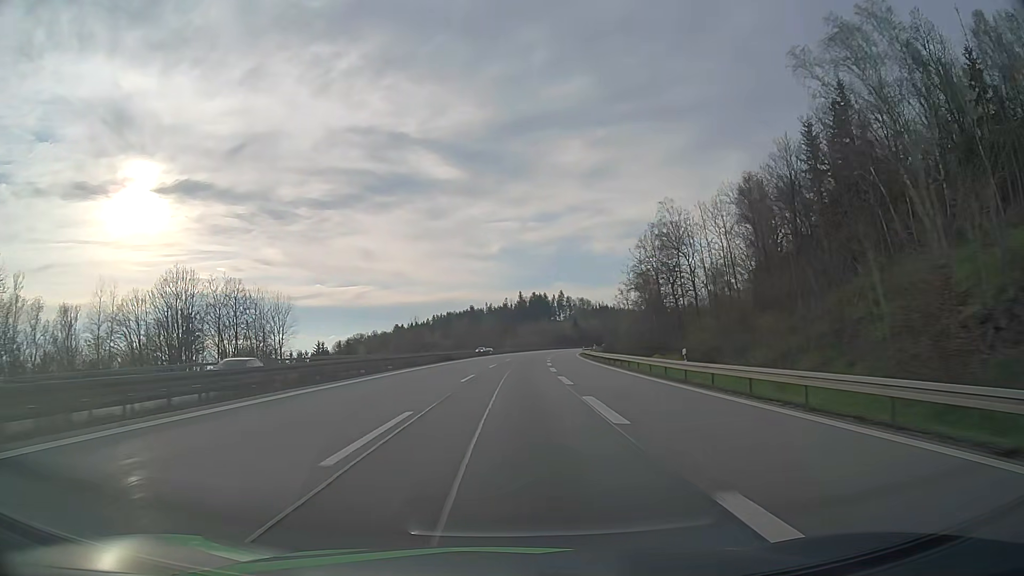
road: motorway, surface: asphalt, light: Day
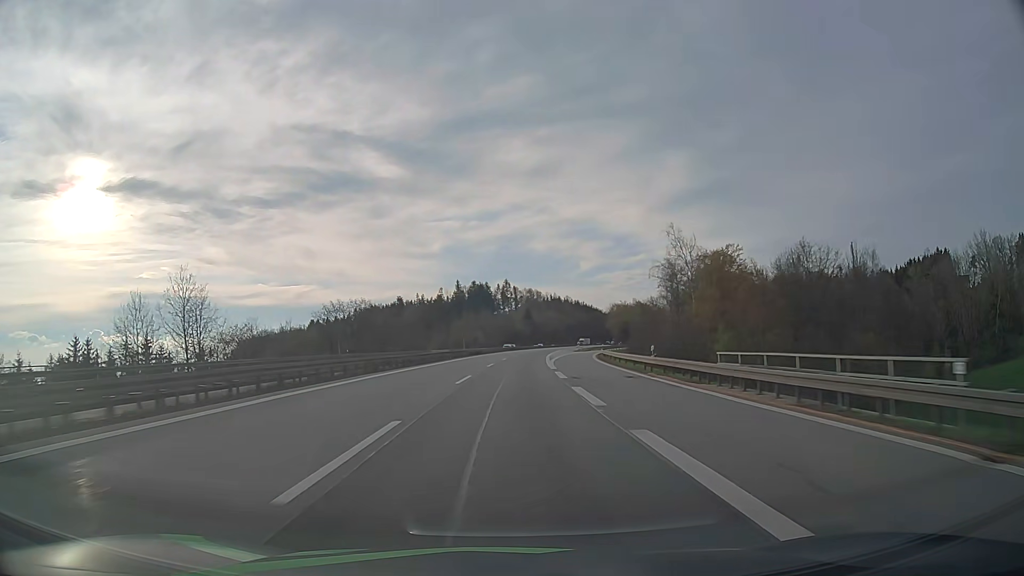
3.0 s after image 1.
(+4.3, +92.4) m; +5°
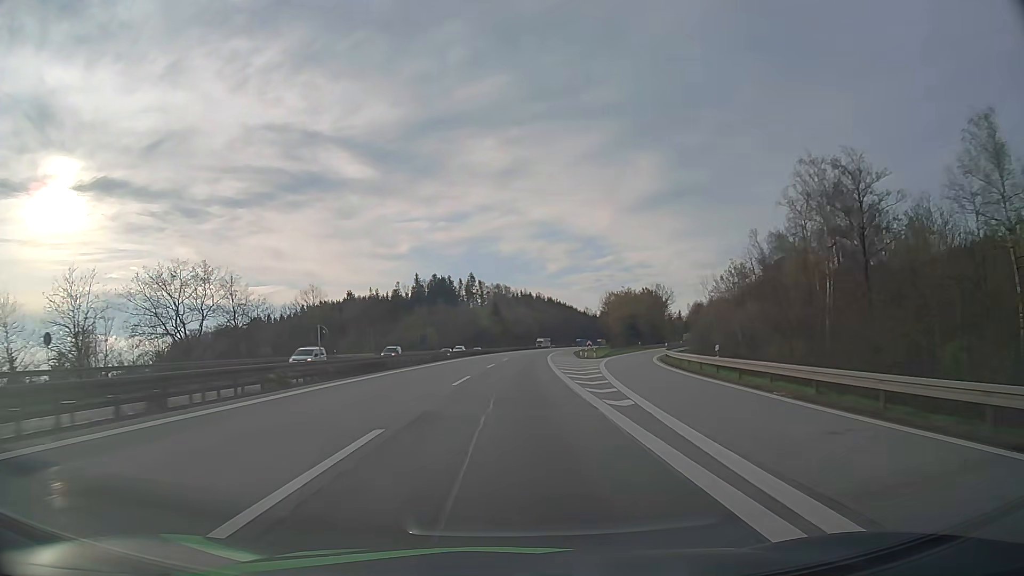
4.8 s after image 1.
(+1.6, +55.5) m; +3°
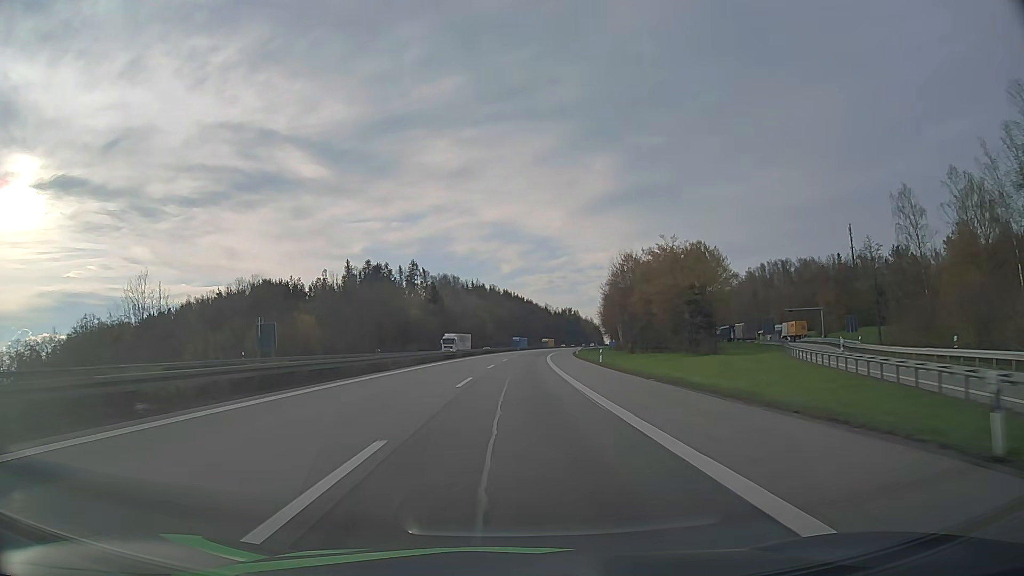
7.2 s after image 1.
(+2.3, +73.7) m; +4°
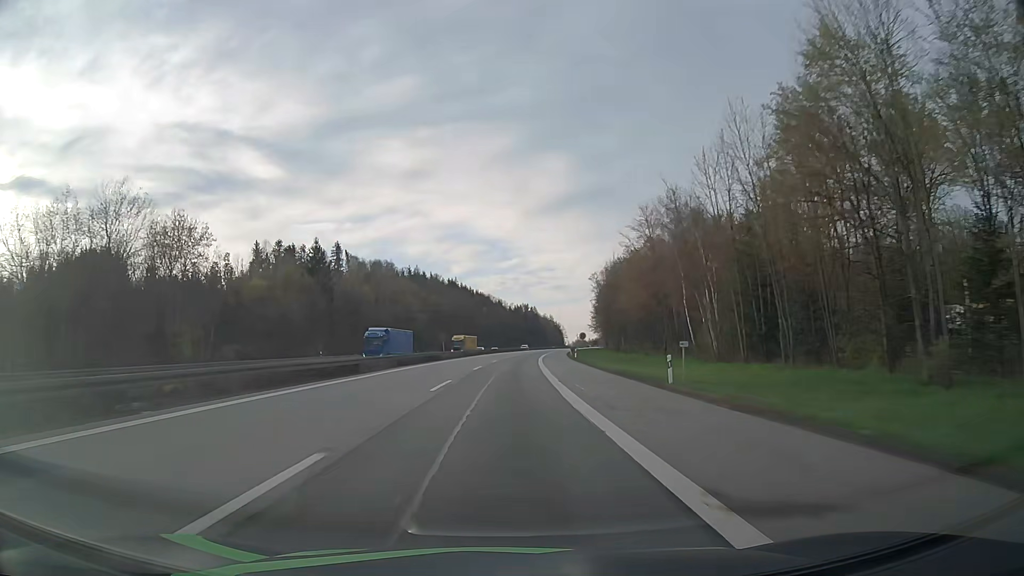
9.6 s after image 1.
(+2.9, +73.7) m; +4°
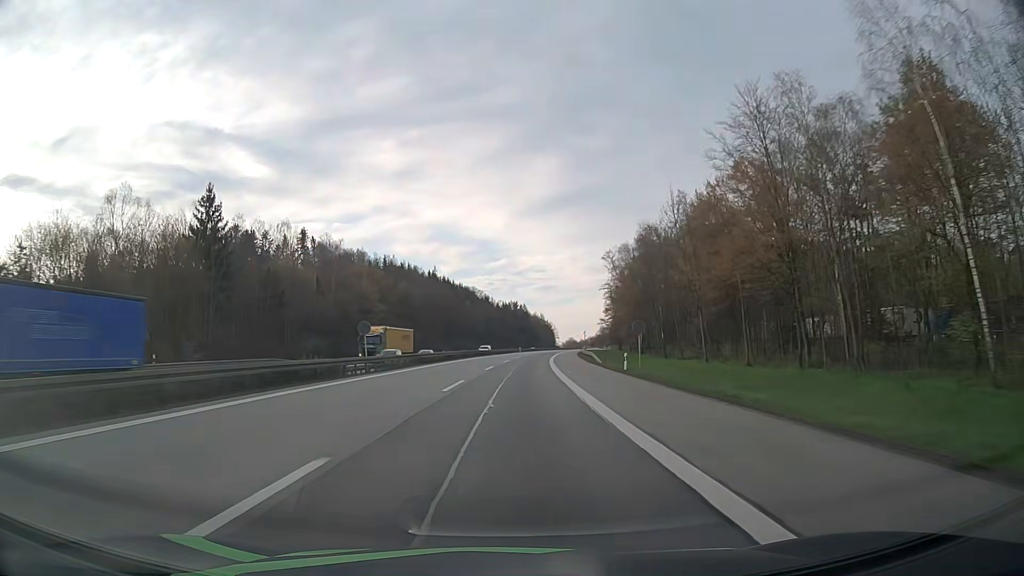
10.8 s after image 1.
(+0.2, +36.8) m; +1°
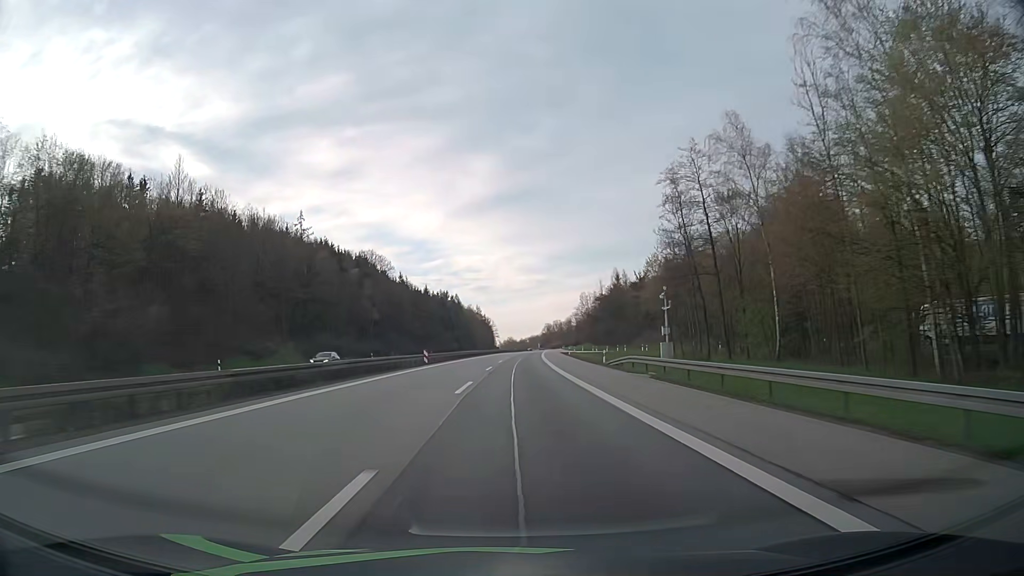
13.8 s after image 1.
(+3.7, +91.4) m; +5°
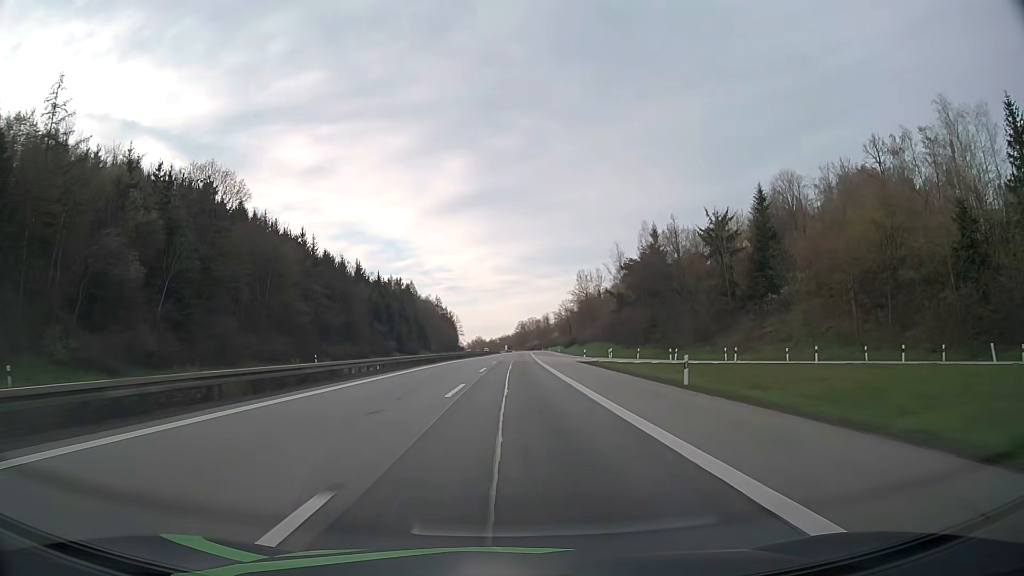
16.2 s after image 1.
(+2.0, +73.5) m; +3°
(0, +10) (0, +20) (0, +30) (0, +40) (0, +50) (+1, +60) (+1, +70) (+1, +80) (+1, +90) (+1, +100) m
